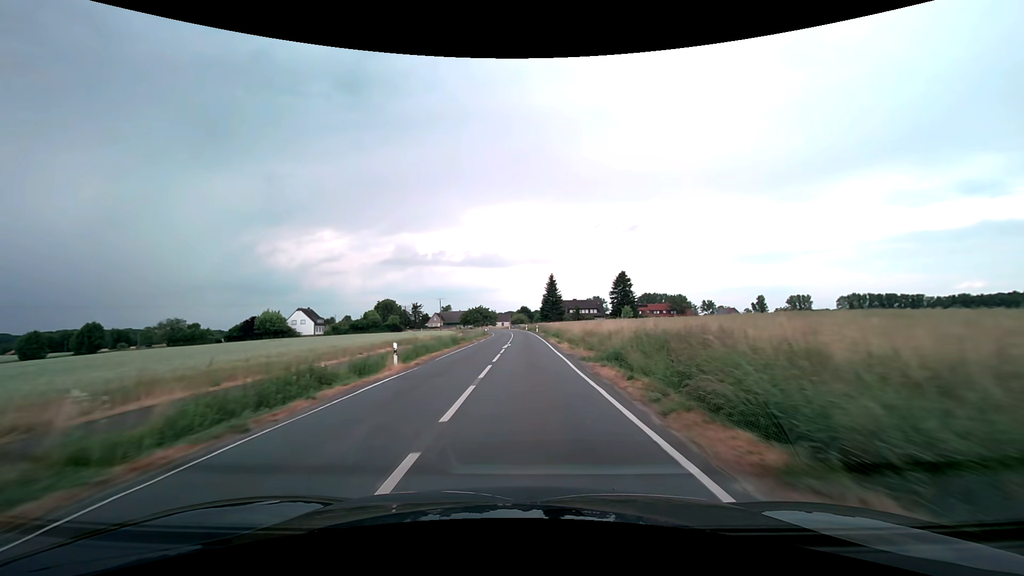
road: secondary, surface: asphalt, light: Day
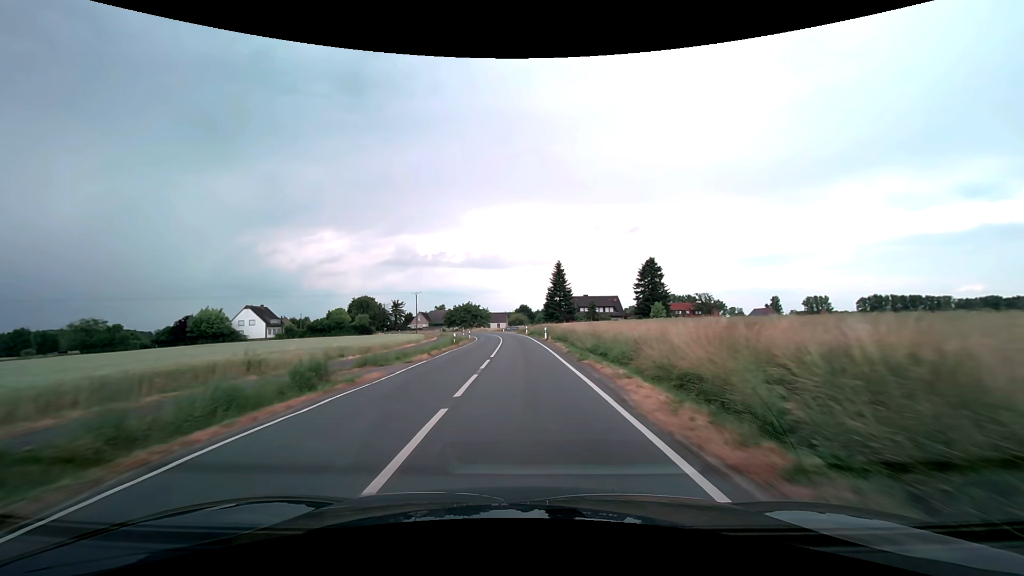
(+0.1, +31.8) m; 0°
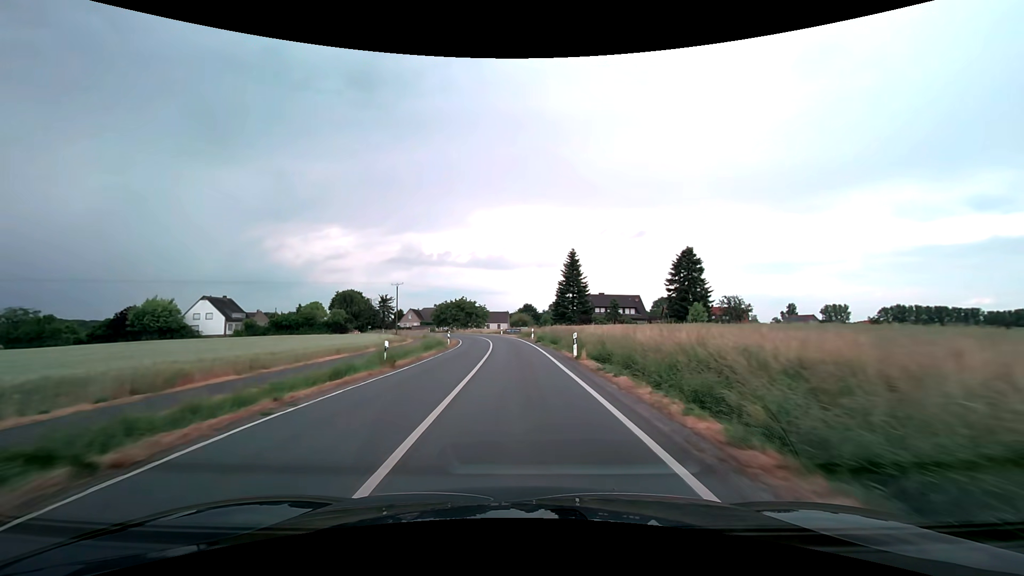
(-0.1, +21.2) m; -1°
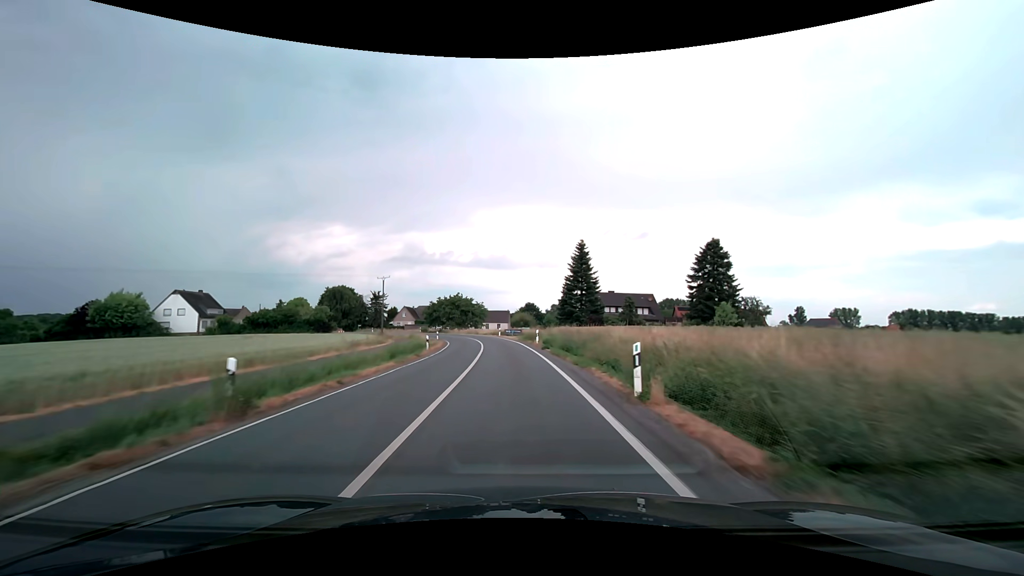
(0.0, +10.6) m; 0°
